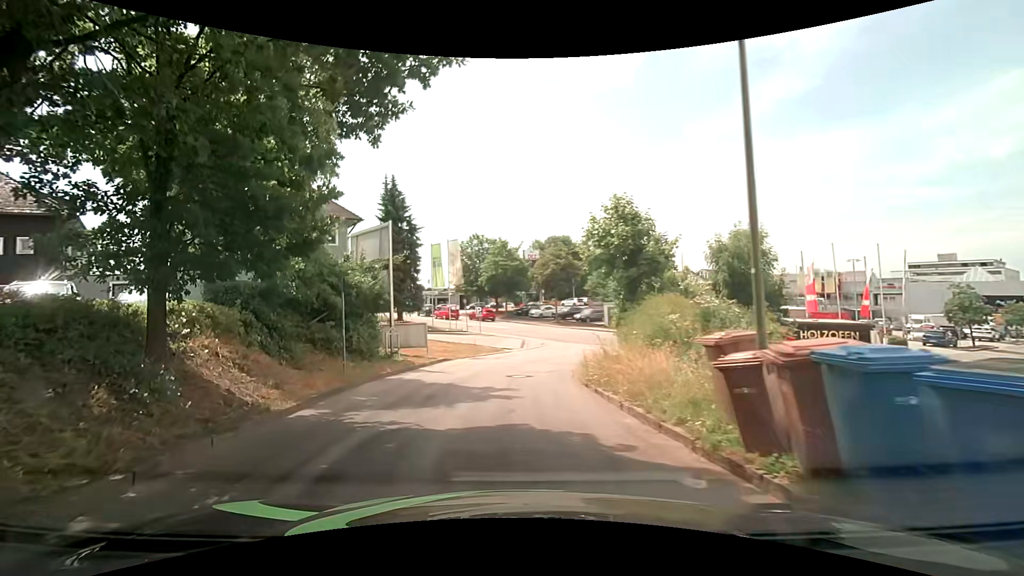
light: Day
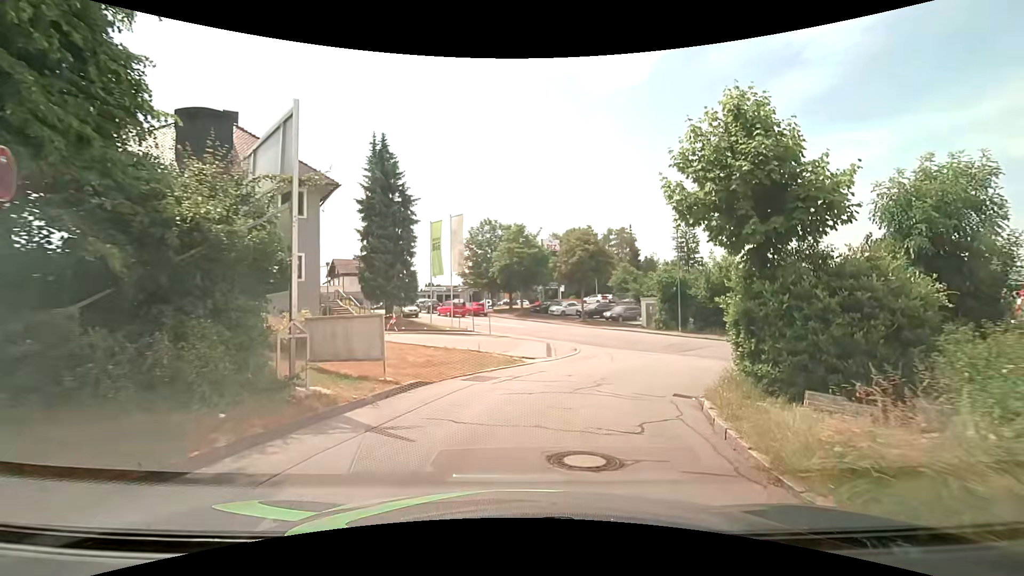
(-0.5, +9.5) m; -2°
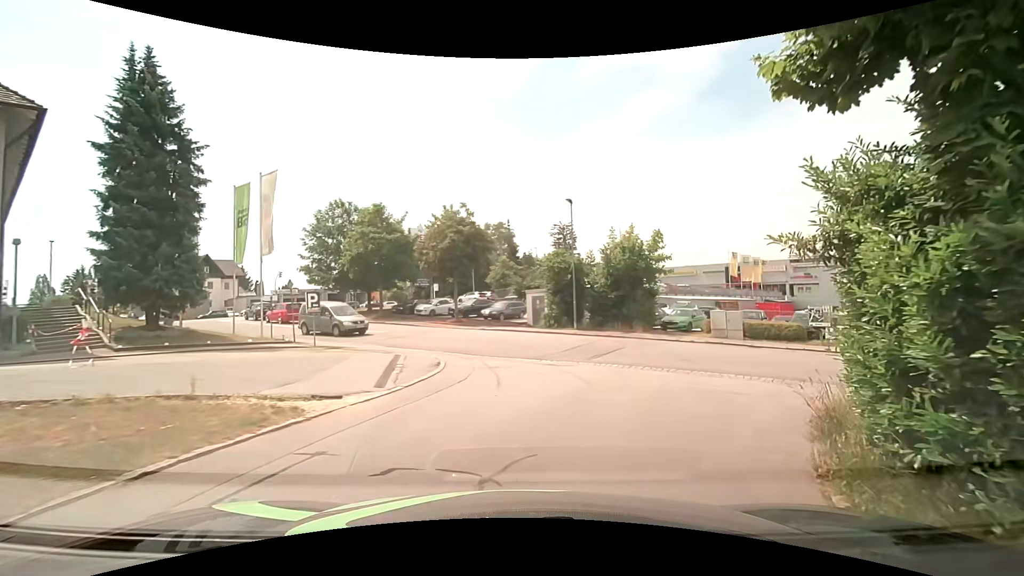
(+1.0, +9.3) m; +15°
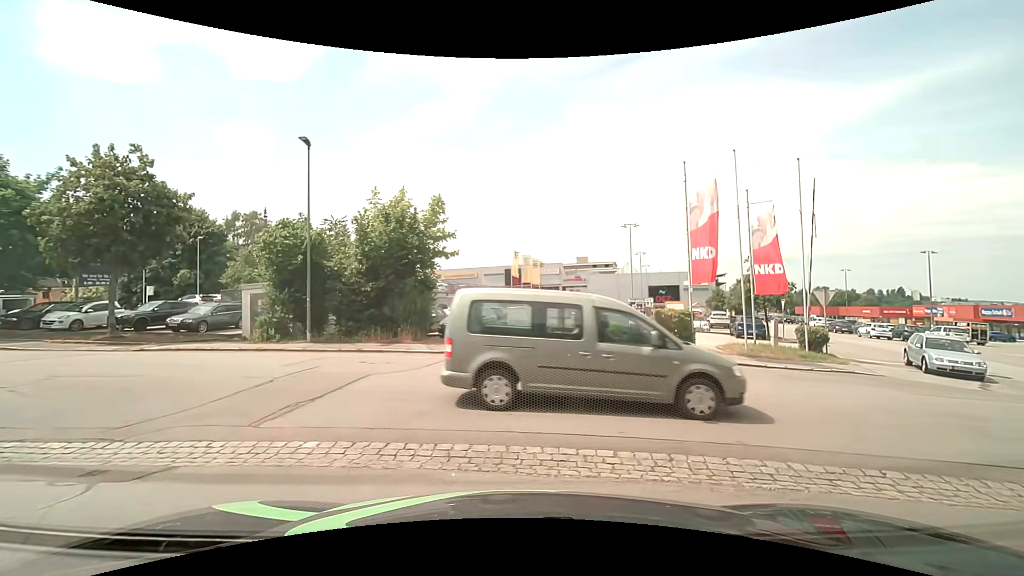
(+1.7, +9.7) m; +23°
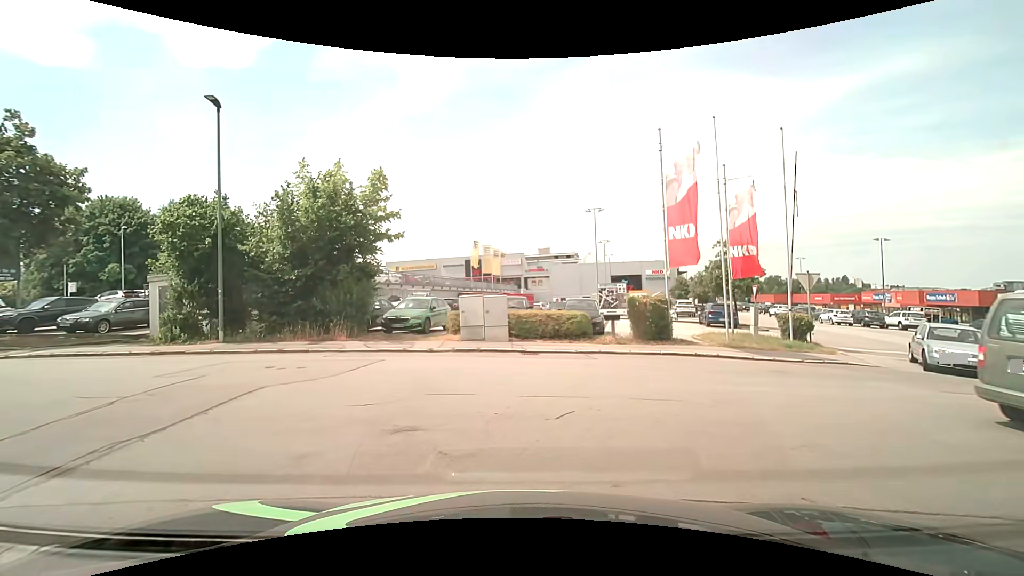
(+0.1, +2.4) m; +4°
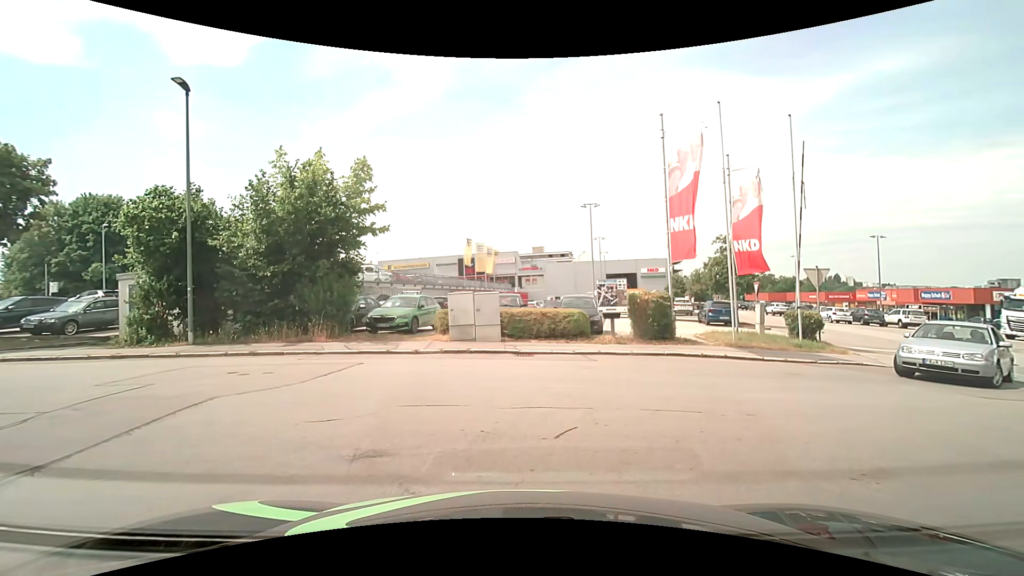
(0.0, +1.0) m; 0°
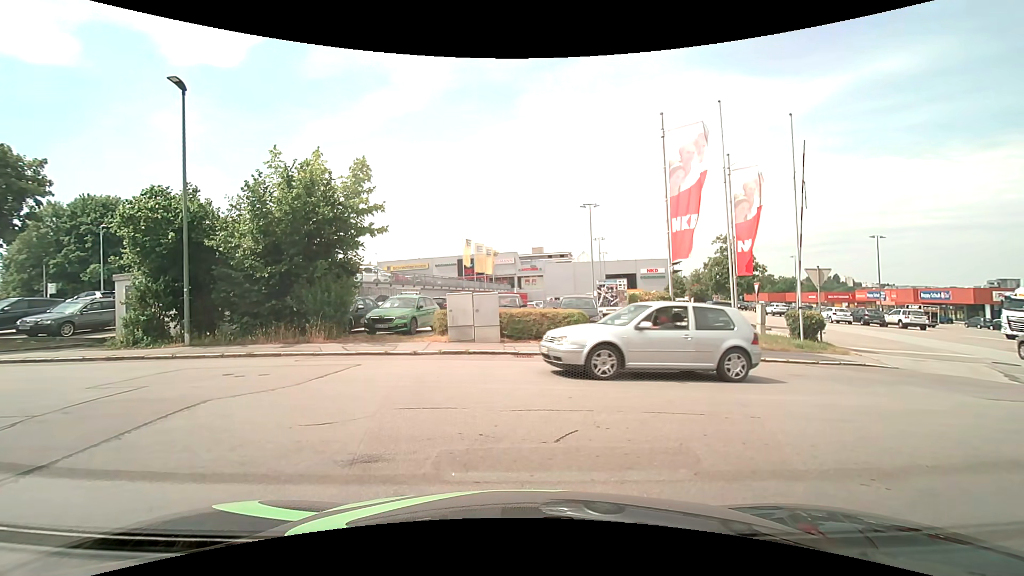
(0.0, +0.2) m; 0°
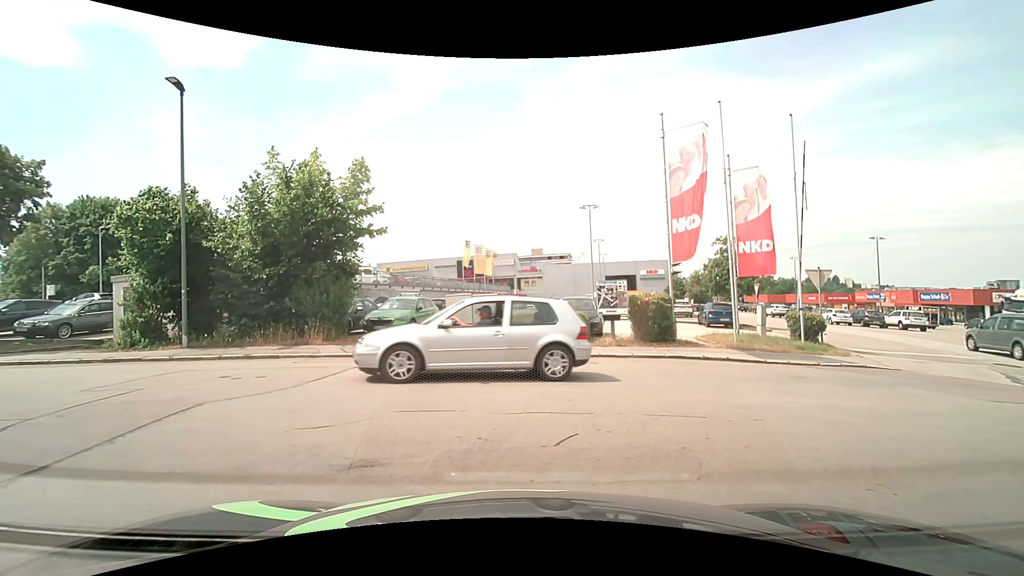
(0.0, +0.1) m; 0°
